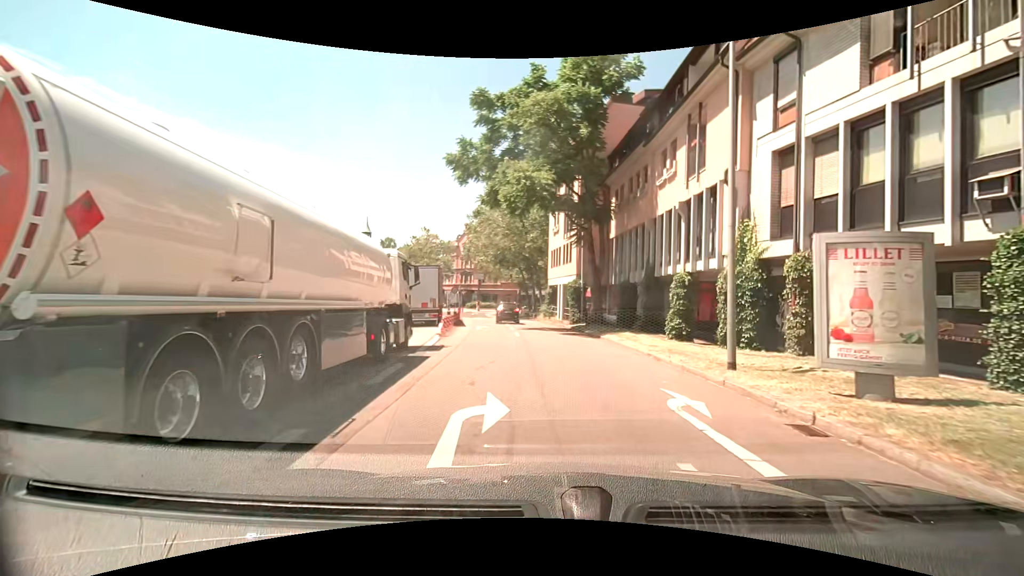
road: primary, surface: asphalt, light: Day
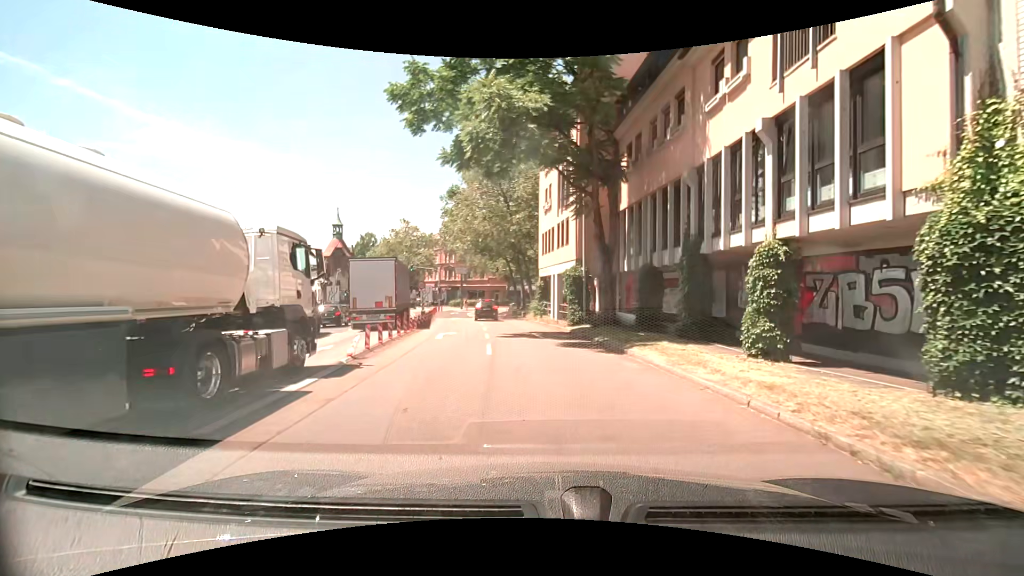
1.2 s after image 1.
(+0.1, +9.0) m; +1°
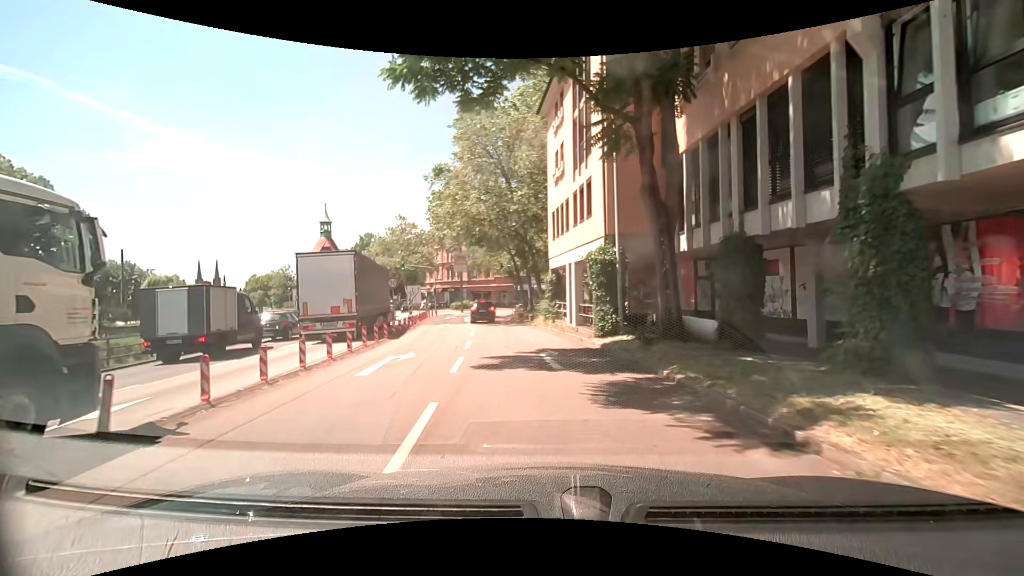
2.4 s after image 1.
(-0.1, +9.1) m; -3°
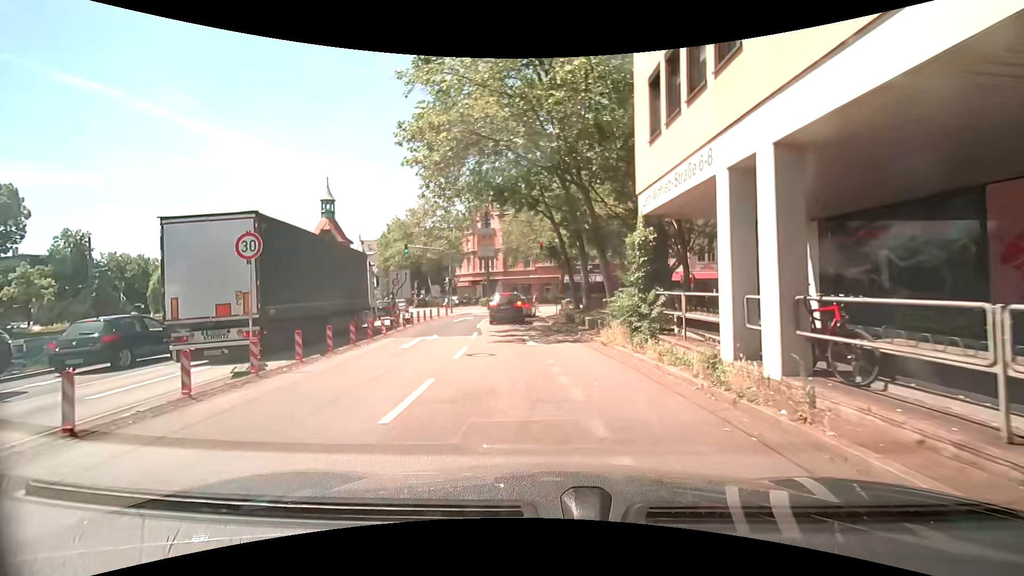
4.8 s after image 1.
(-0.5, +16.3) m; -4°
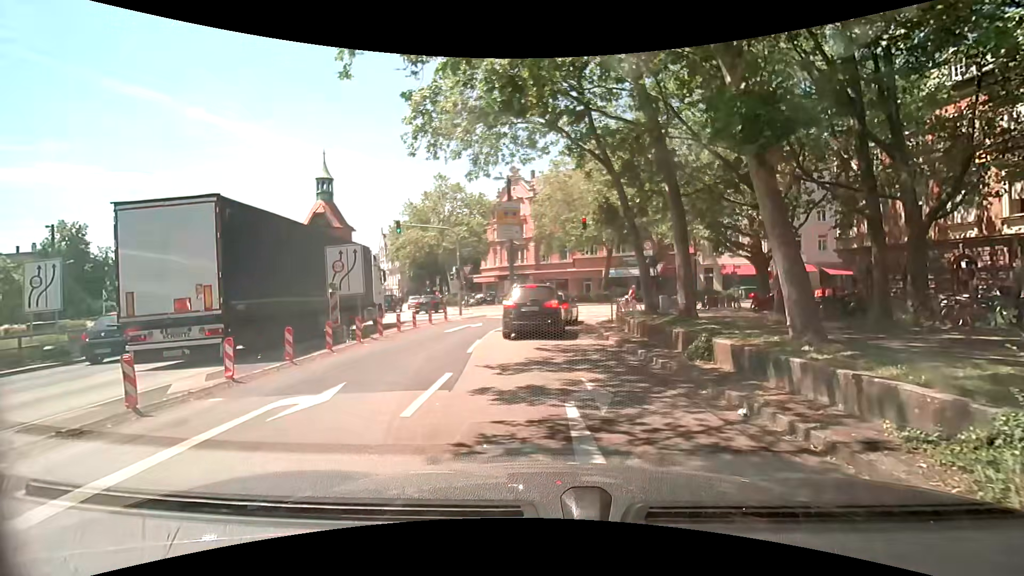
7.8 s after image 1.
(-0.5, +11.5) m; -4°
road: primary_link
